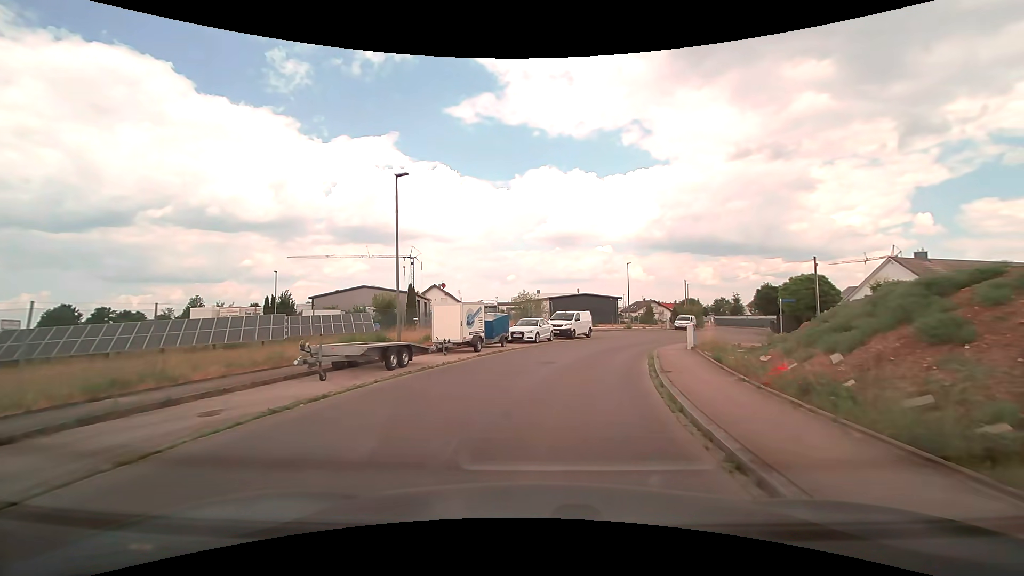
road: residential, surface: asphalt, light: Day
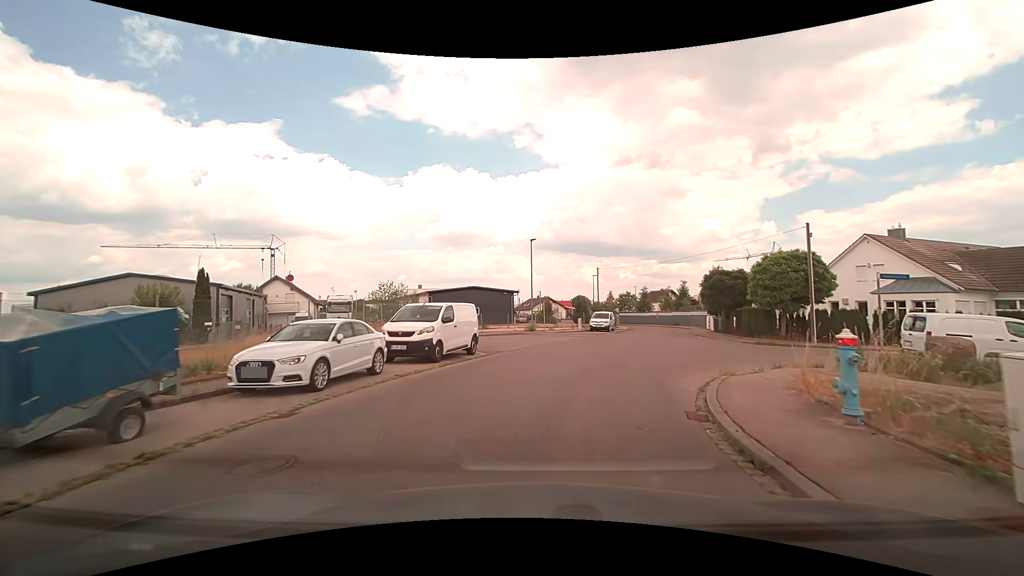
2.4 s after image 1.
(+1.7, +17.7) m; +12°
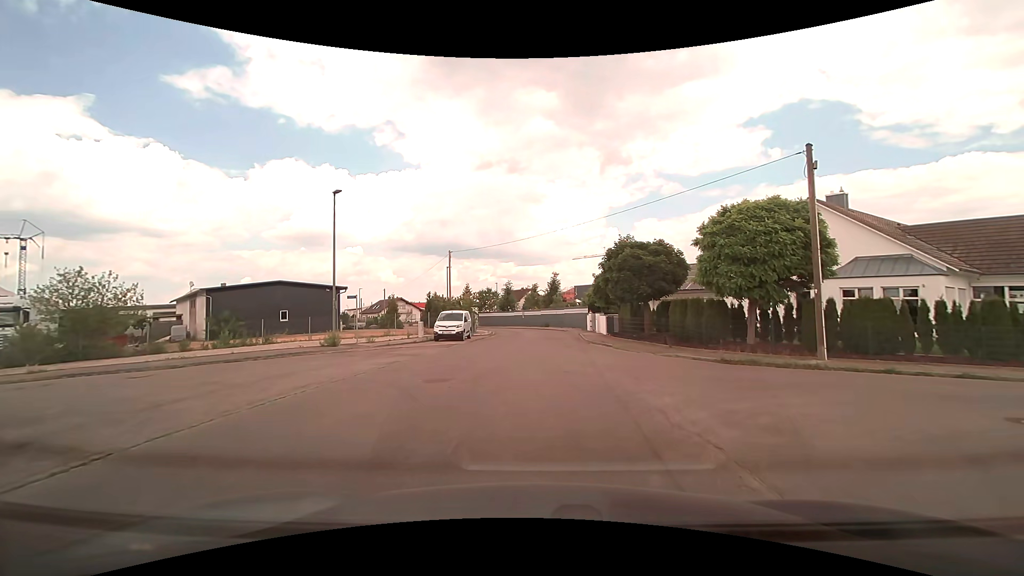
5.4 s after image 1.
(+2.1, +15.4) m; +16°
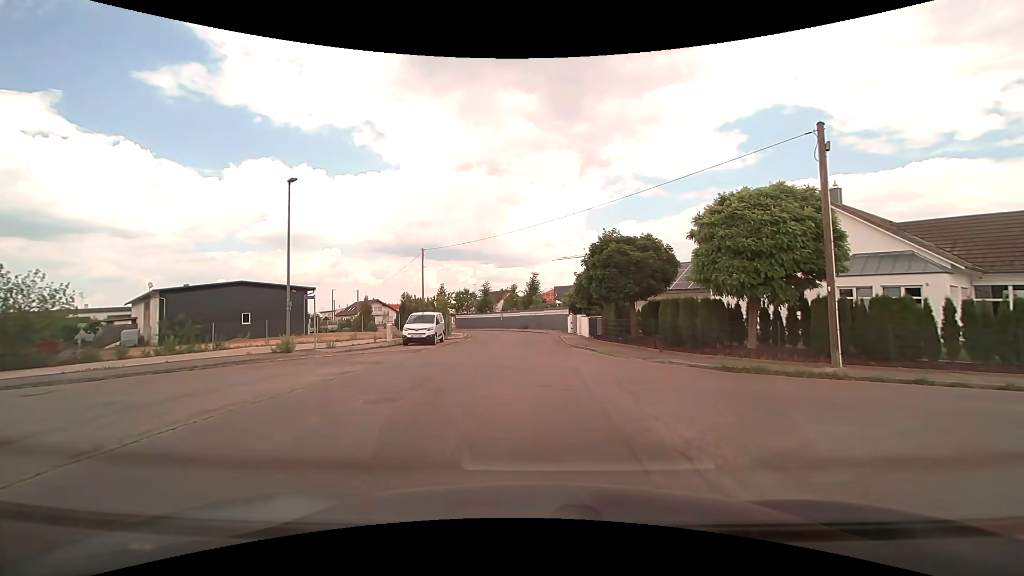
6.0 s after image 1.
(0.0, +2.1) m; +2°
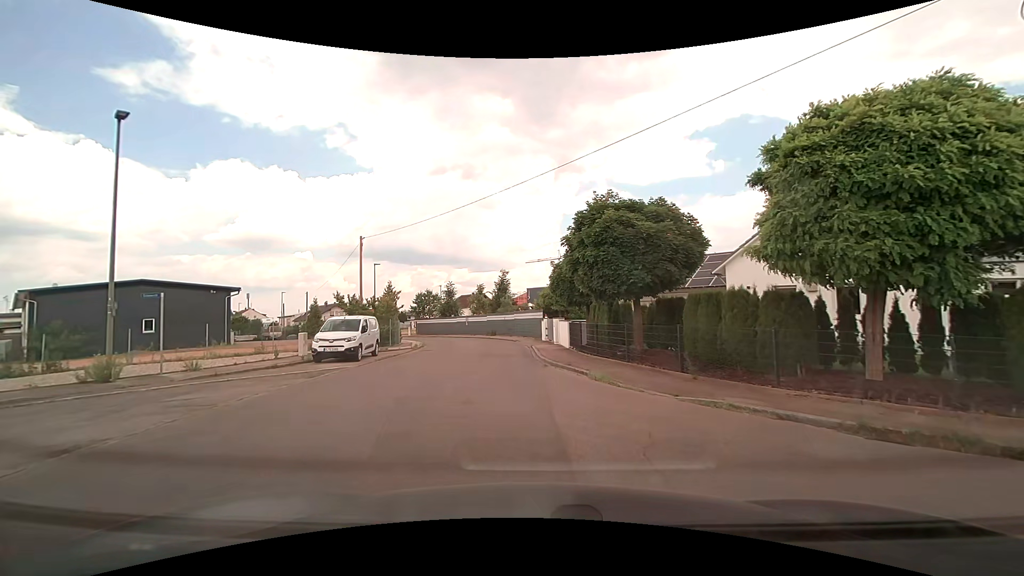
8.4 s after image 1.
(+0.4, +7.4) m; +3°
(0, +10) (-1, +20) (-2, +30) (-4, +40) (-7, +49) (-12, +58) (-19, +65) (-23, +74) (-21, +83) (-14, +91) m
